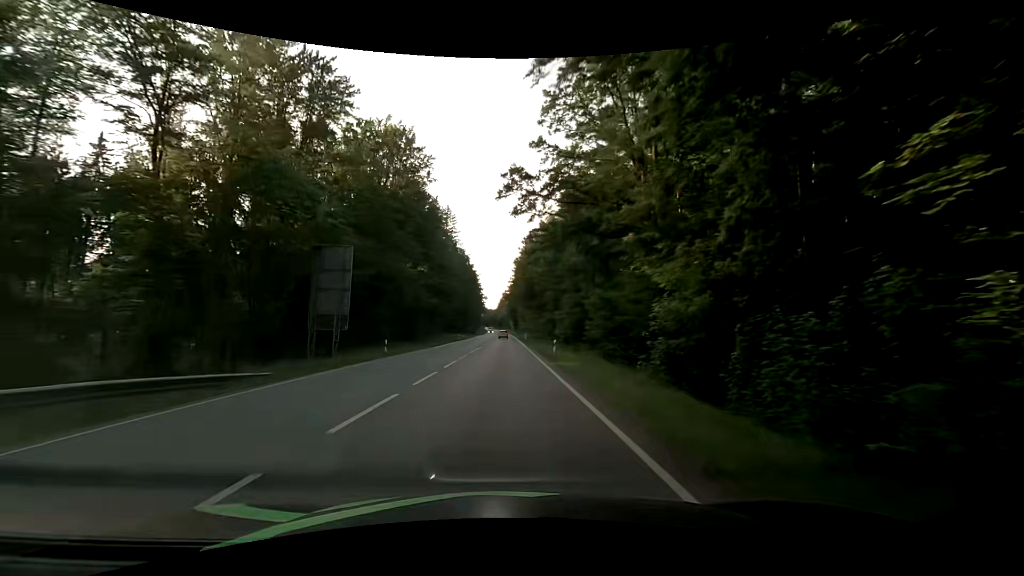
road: secondary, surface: asphalt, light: Day
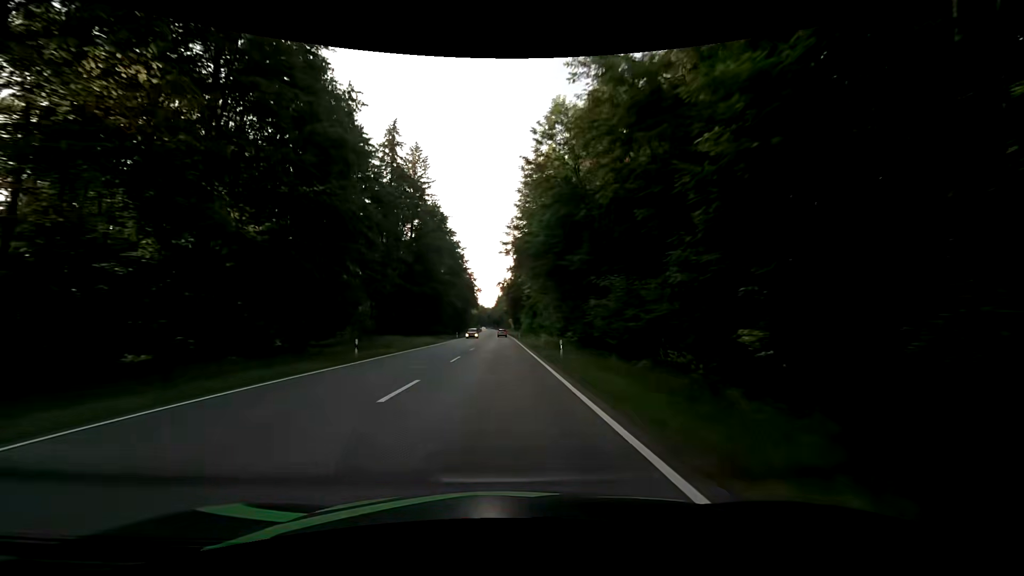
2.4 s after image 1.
(+0.1, +52.2) m; 0°
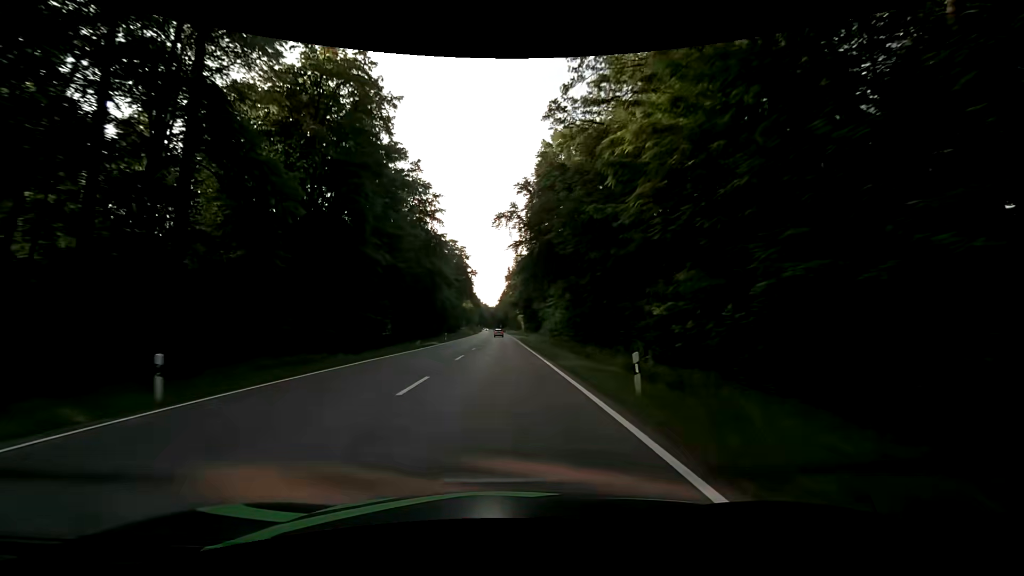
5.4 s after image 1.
(-0.4, +71.6) m; -1°
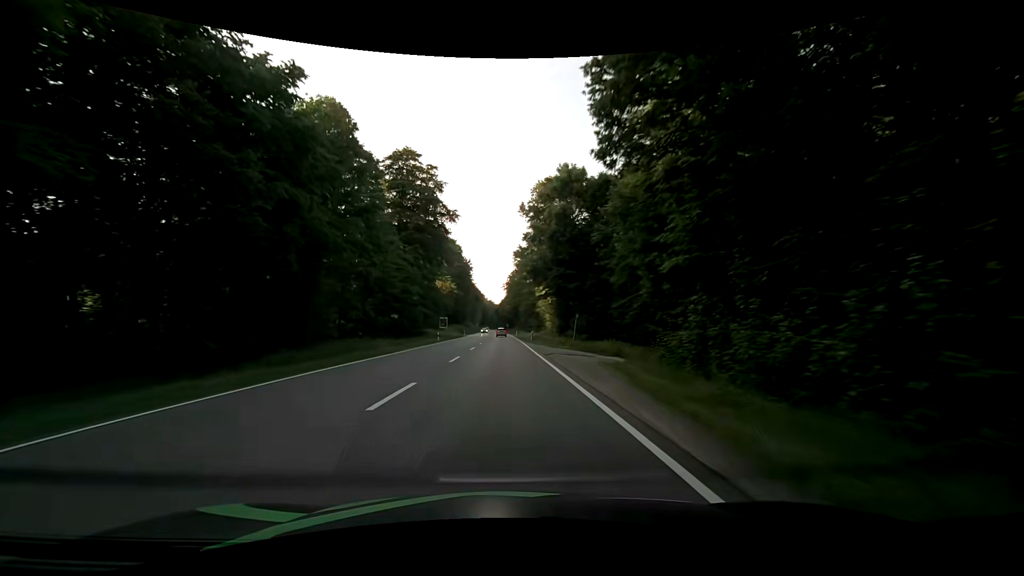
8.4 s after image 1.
(-0.5, +74.3) m; -1°
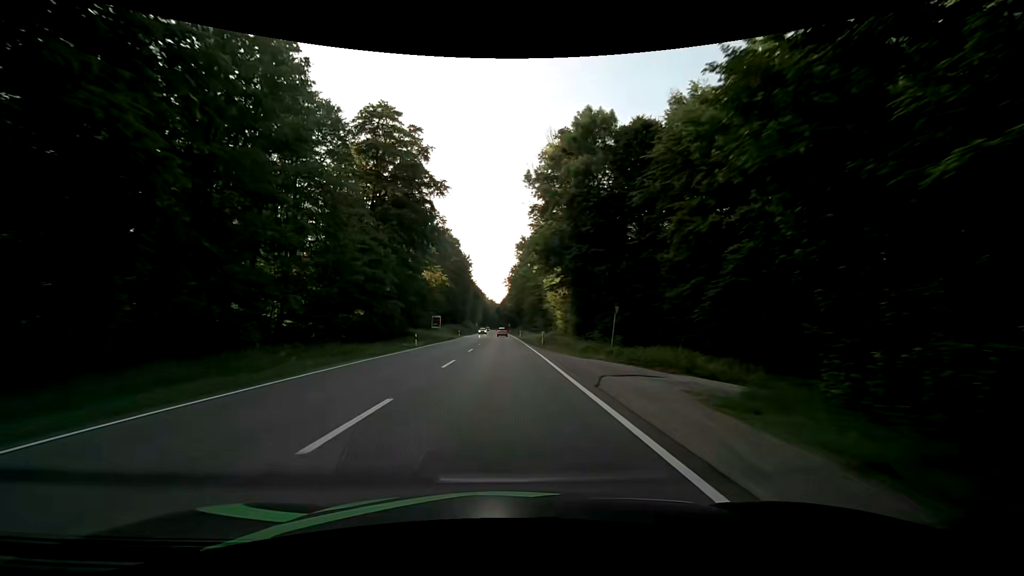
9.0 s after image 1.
(0.0, +14.9) m; 0°
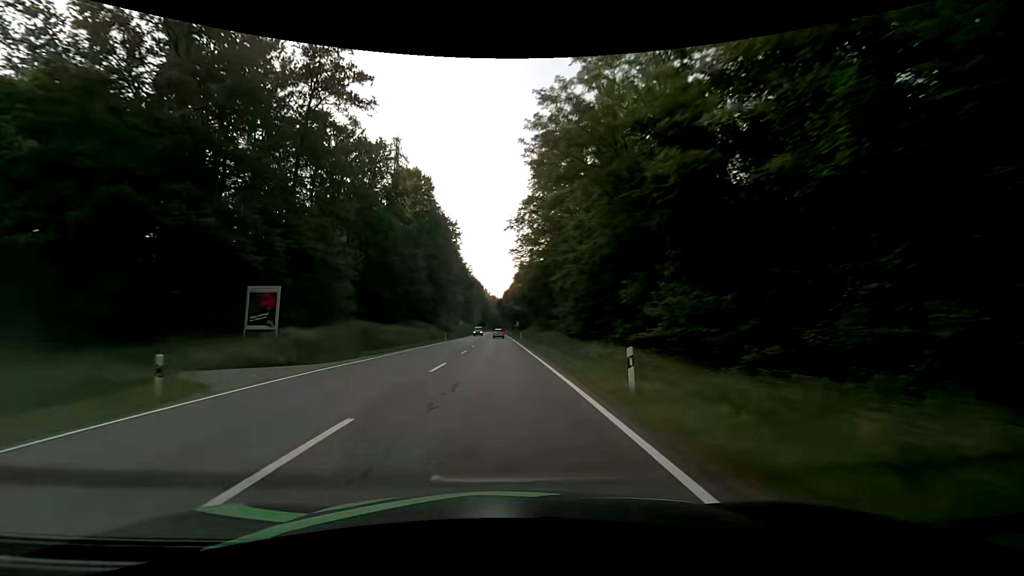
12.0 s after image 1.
(-0.1, +73.8) m; 0°
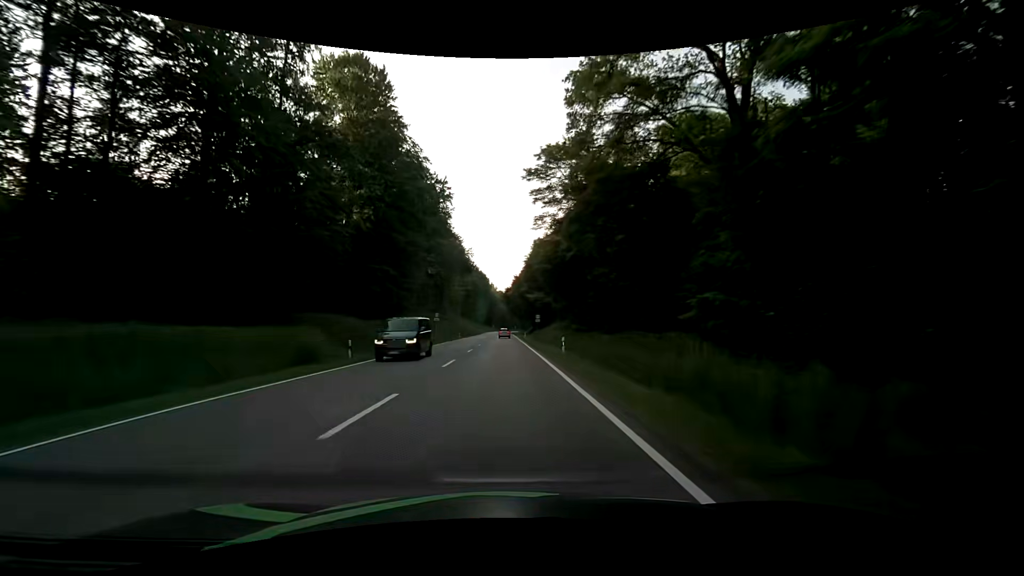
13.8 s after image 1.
(-0.6, +43.6) m; -2°
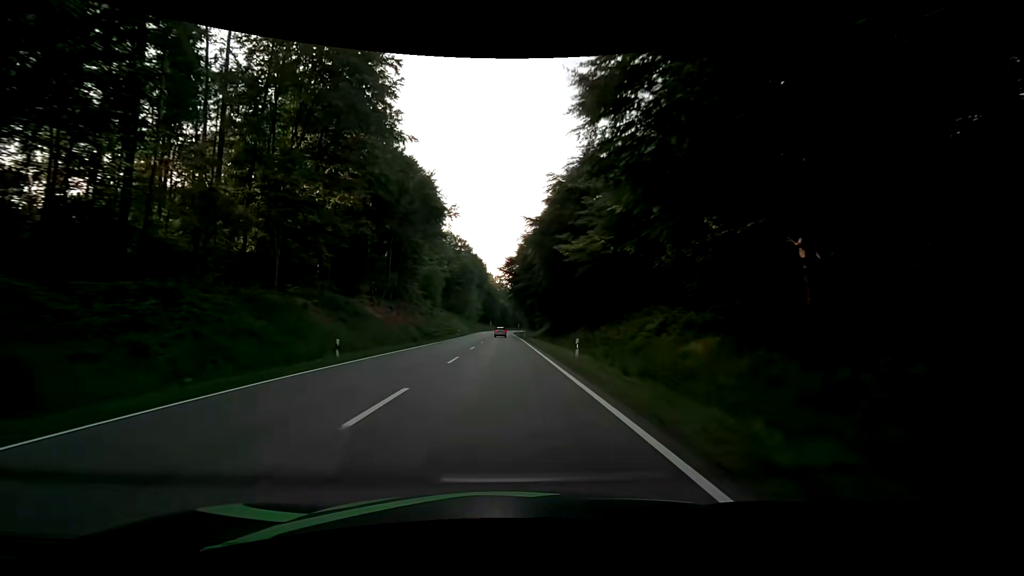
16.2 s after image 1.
(0.0, +56.6) m; 0°
(0, +10) (0, +20) (0, +30) (0, +40) (-1, +50) (-1, +60) (-1, +70) (-1, +80) (-1, +90) (-1, +100) m
